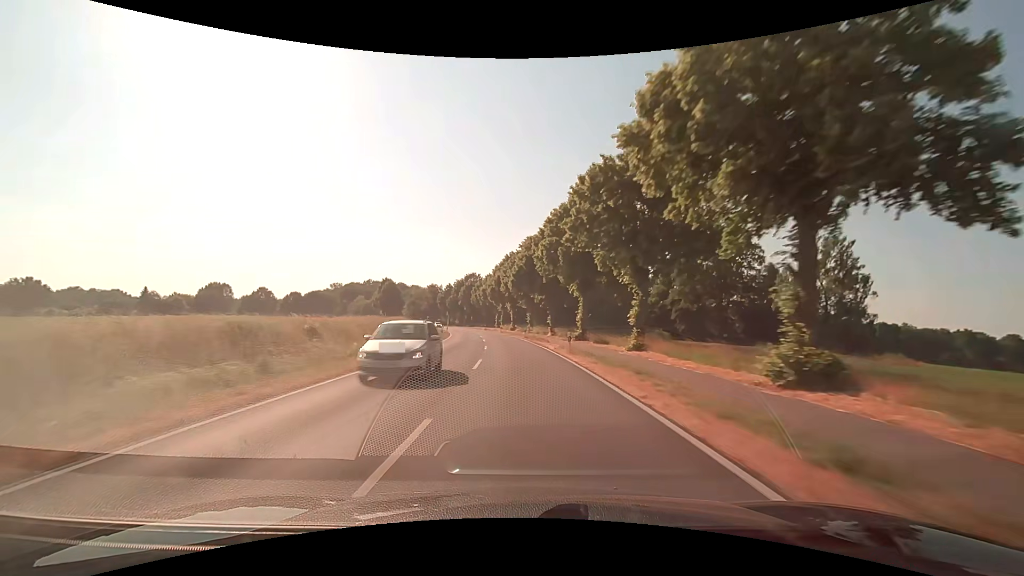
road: secondary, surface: asphalt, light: Day
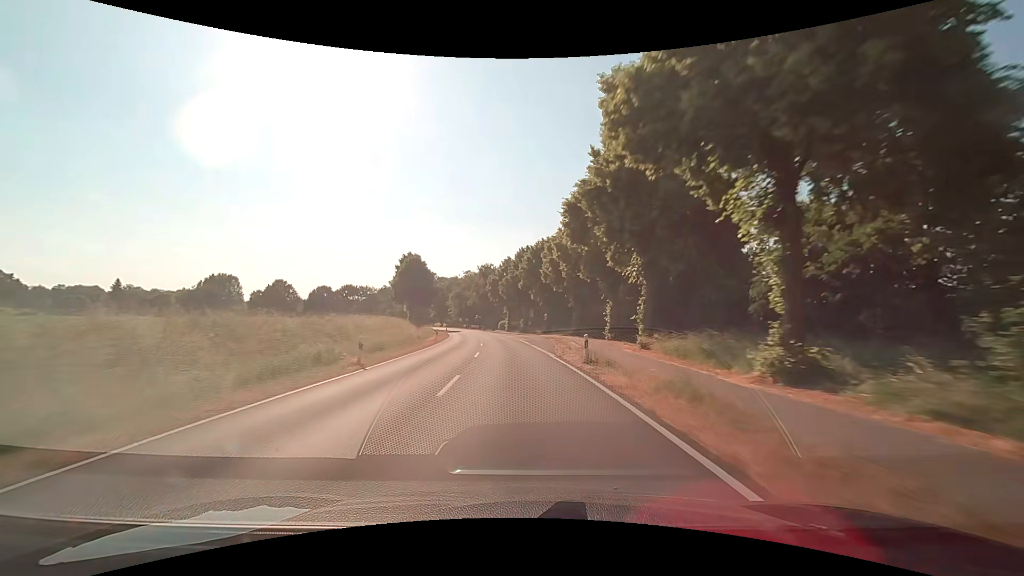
(-6.5, +77.6) m; -10°
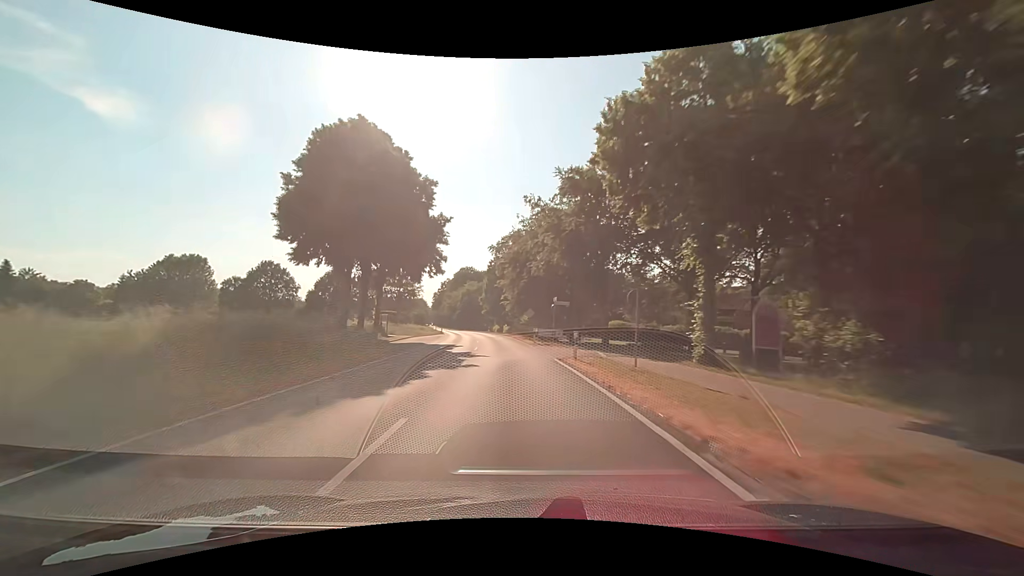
(-6.2, +78.4) m; -10°
(0, +10) (0, +20) (-1, +30) (-2, +40) (-3, +50) (-4, +60) (-6, +70) (-7, +80) (-9, +89) (-11, +99) m
